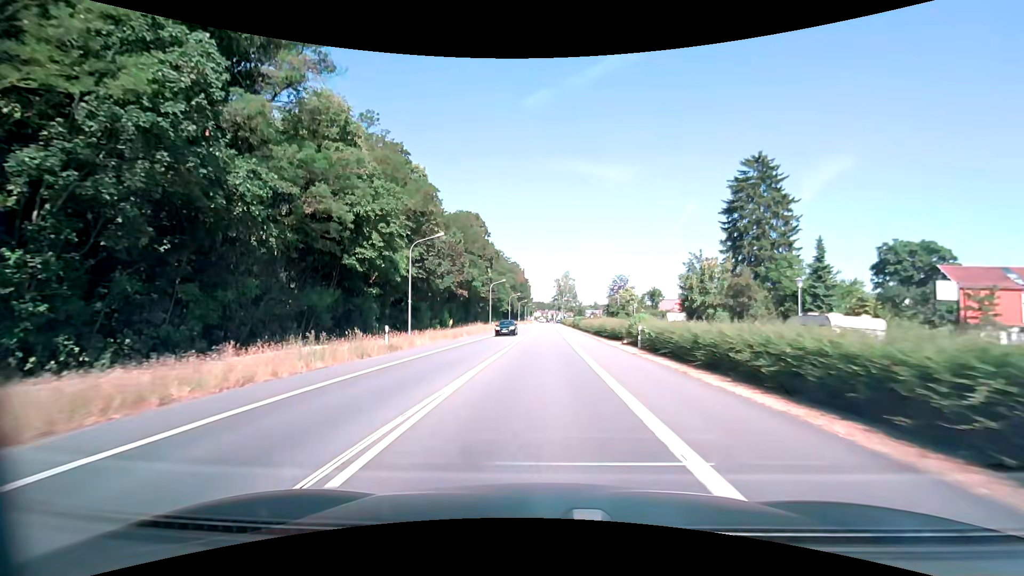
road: primary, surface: asphalt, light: Day
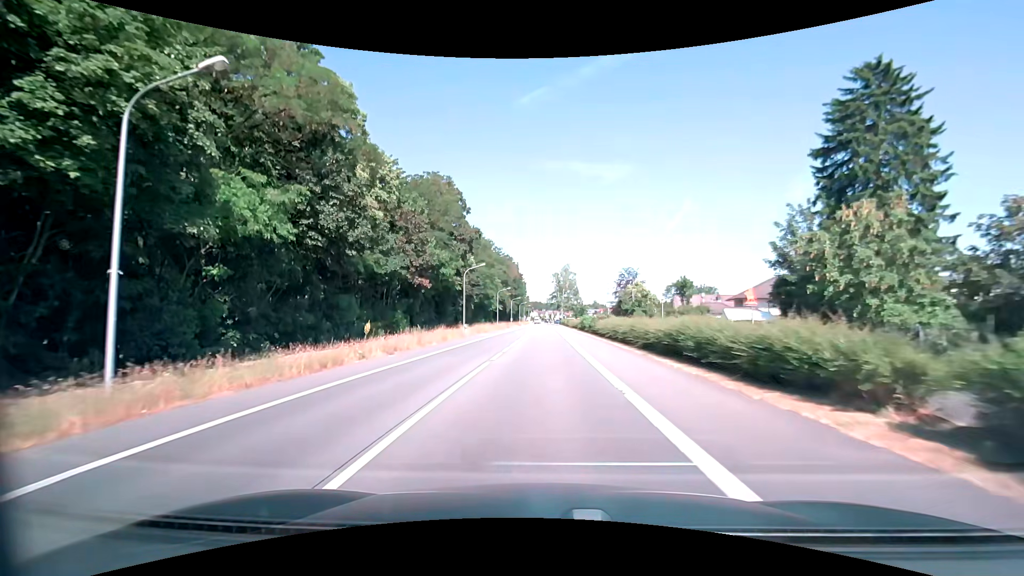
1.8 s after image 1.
(0.0, +23.6) m; 0°
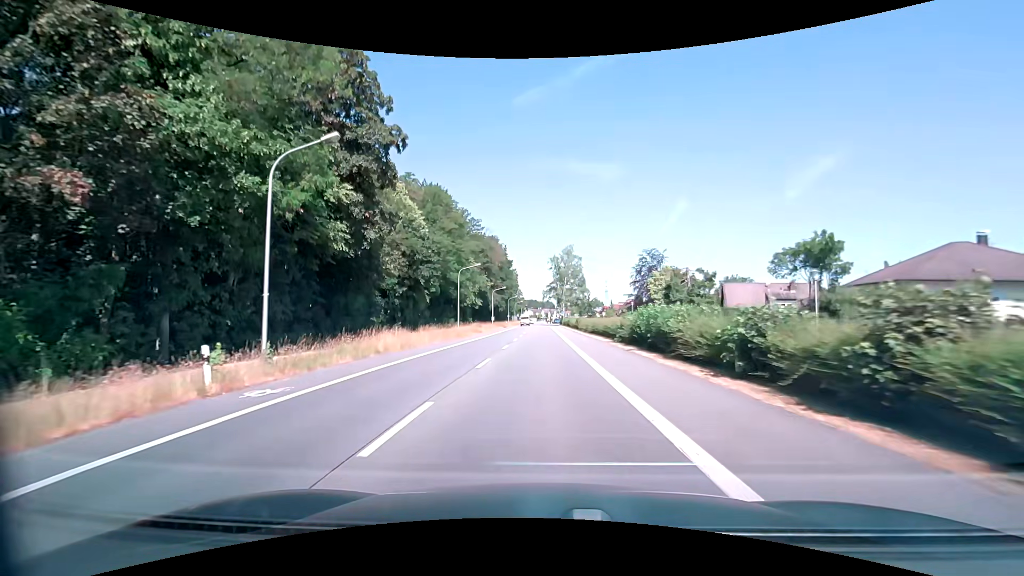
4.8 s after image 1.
(+0.1, +39.3) m; +1°
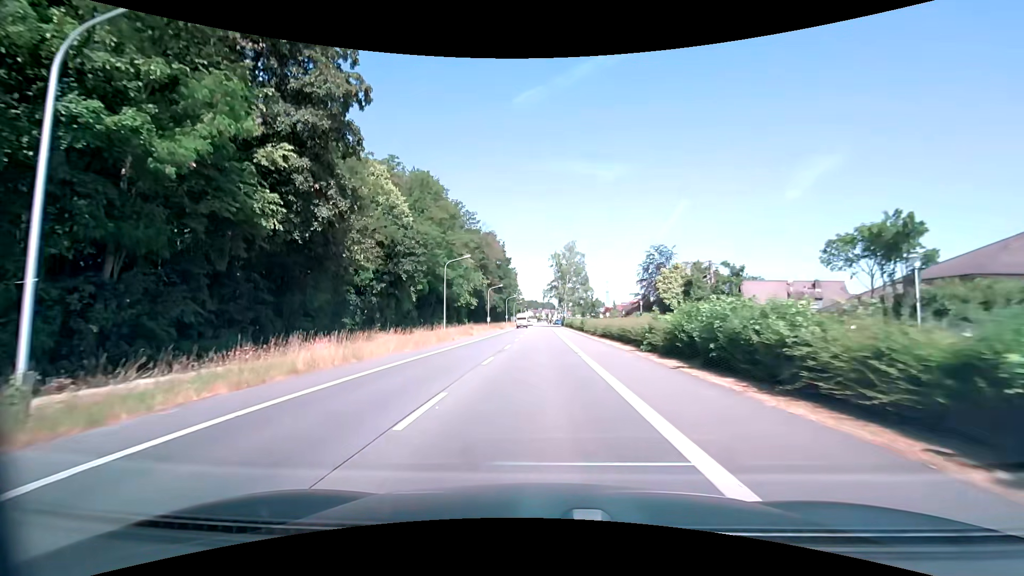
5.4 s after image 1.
(0.0, +7.7) m; 0°
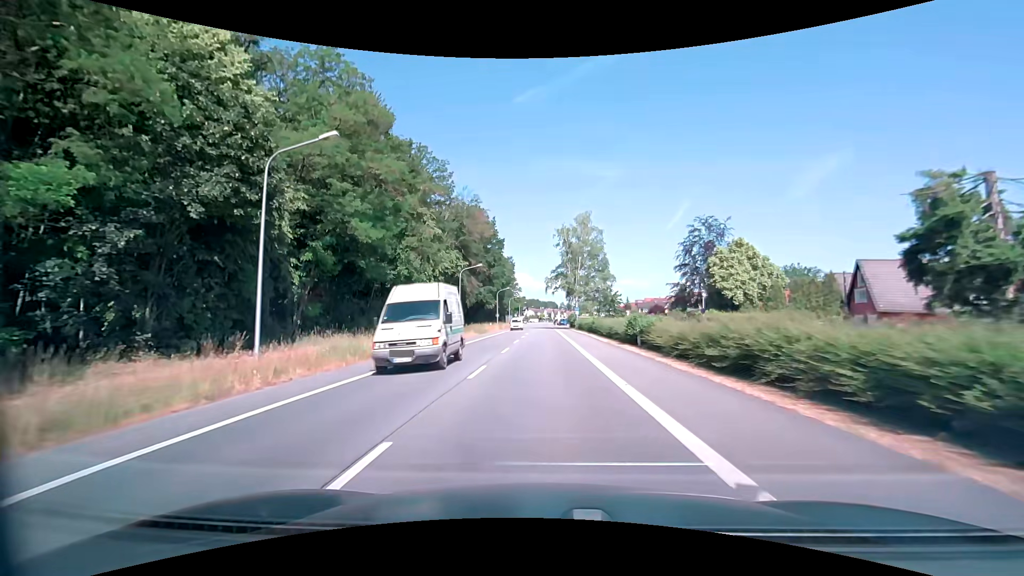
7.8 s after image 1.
(-0.2, +30.6) m; 0°
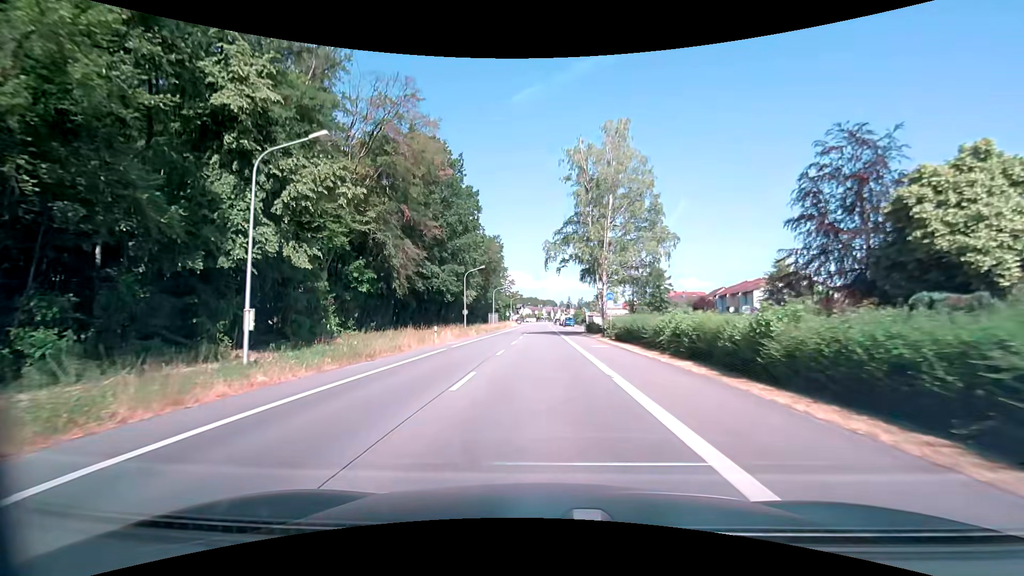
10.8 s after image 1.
(+0.1, +37.9) m; 0°
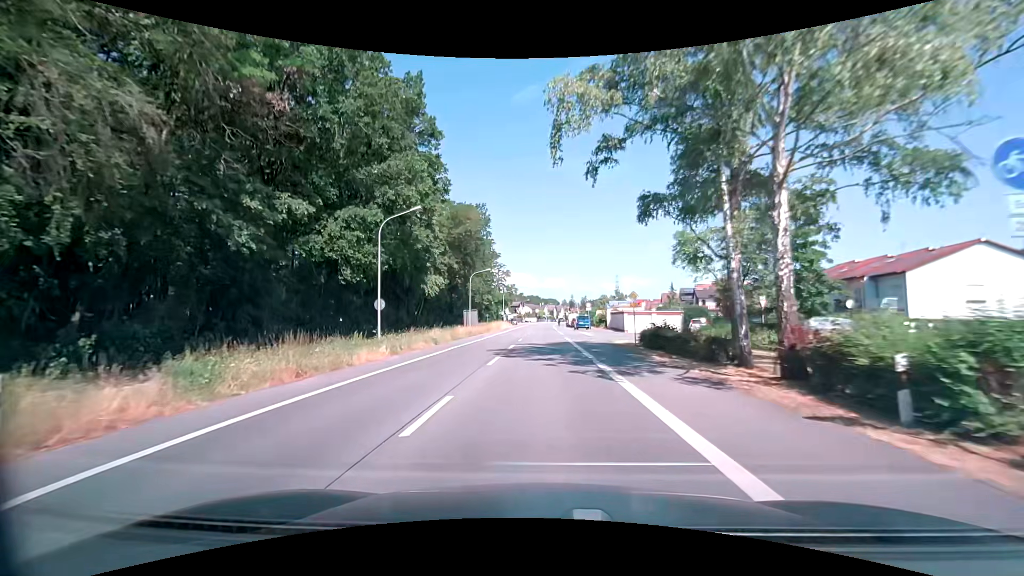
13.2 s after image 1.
(0.0, +30.7) m; 0°
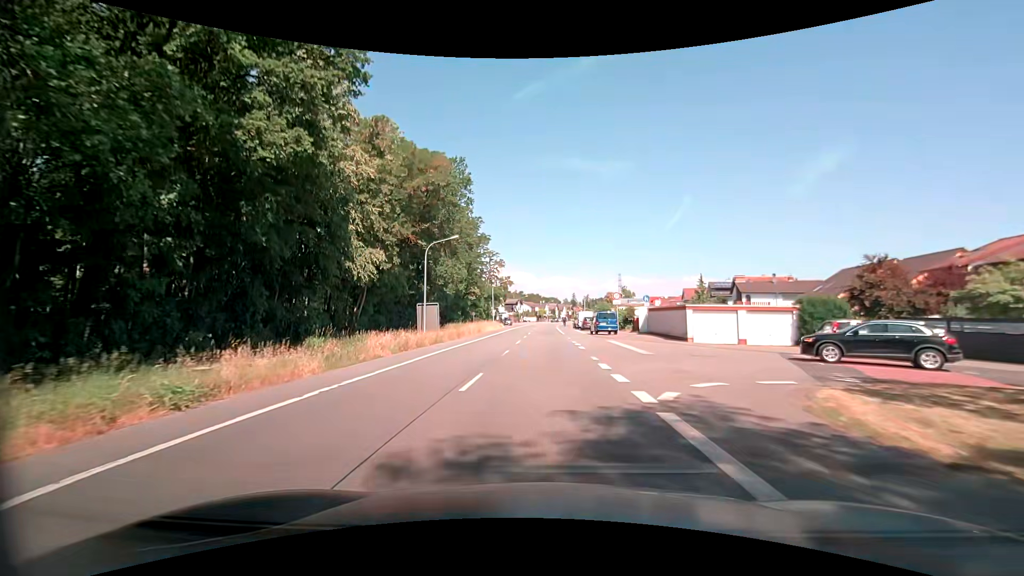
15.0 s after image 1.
(-0.2, +23.2) m; 0°
(0, +10) (0, +20) (0, +30) (0, +40) (0, +50) (0, +60) (0, +70) (0, +80) (+1, +90) (+1, +100) m
